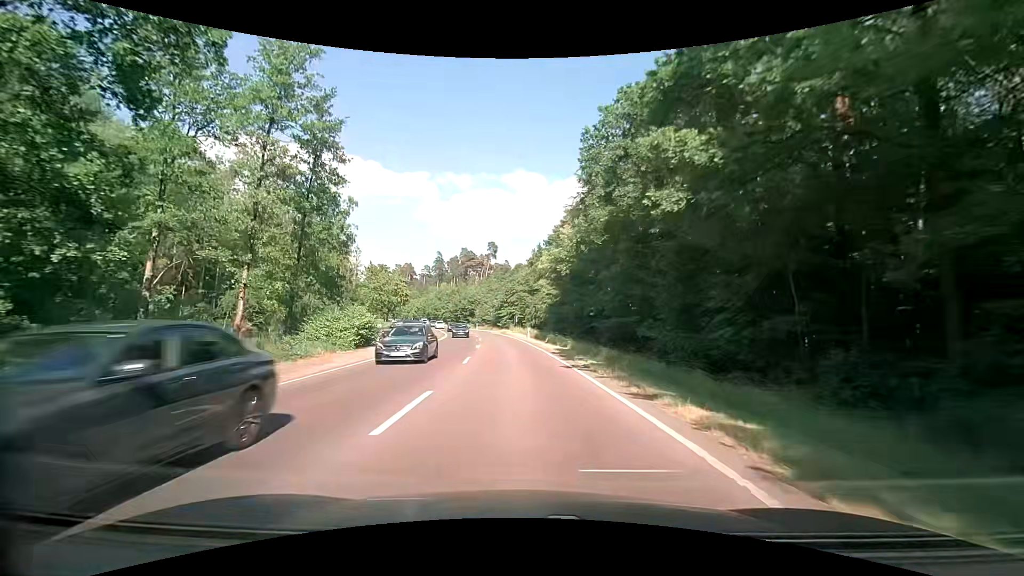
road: secondary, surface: asphalt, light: Day
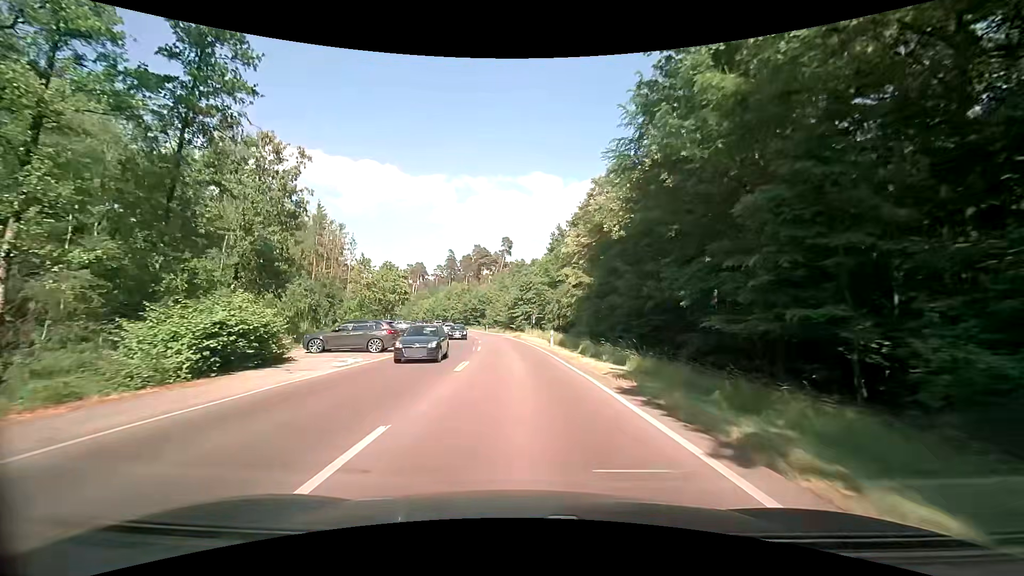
(-0.3, +15.2) m; 0°
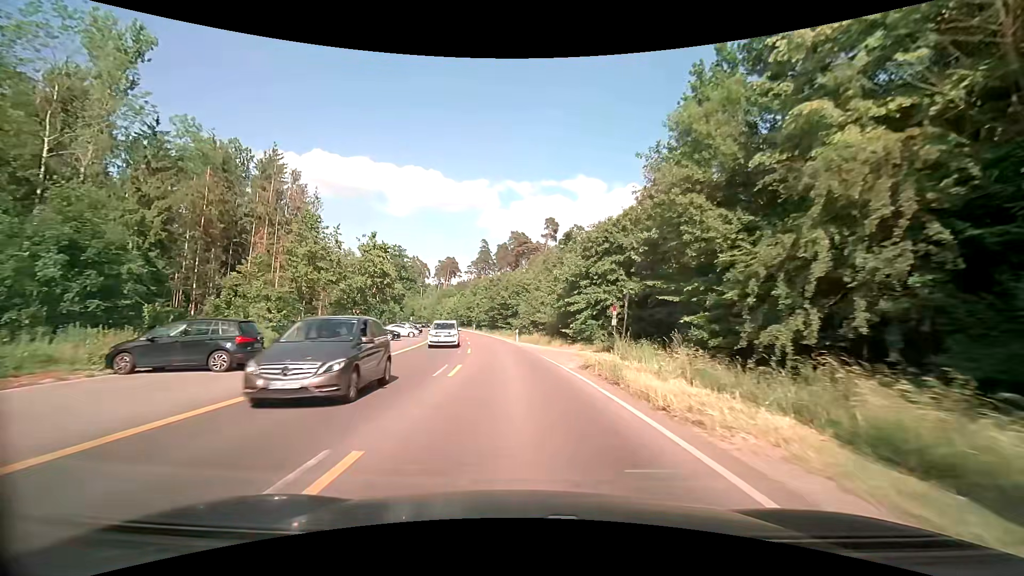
(-2.6, +37.8) m; -7°
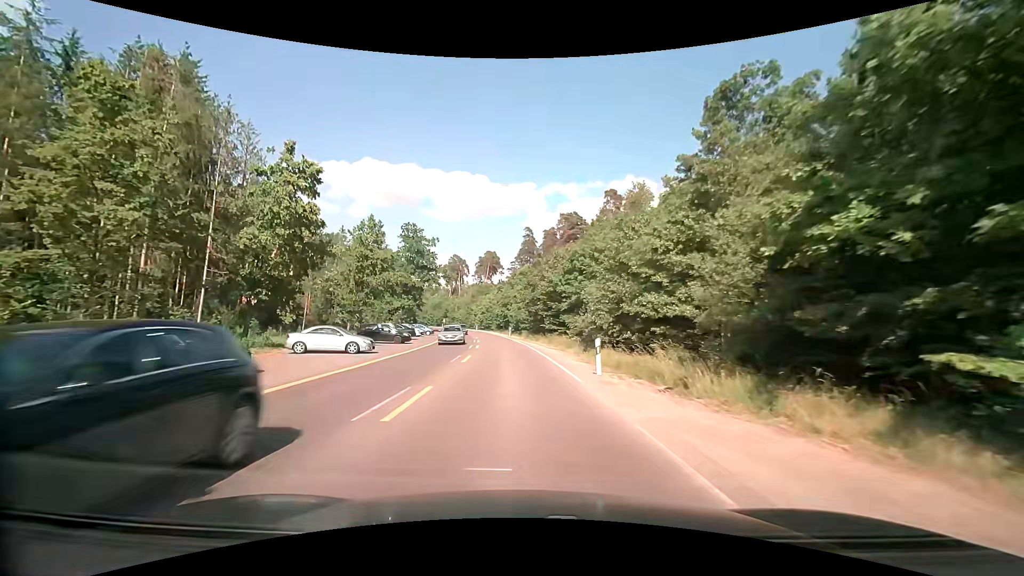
(-1.2, +30.3) m; -5°
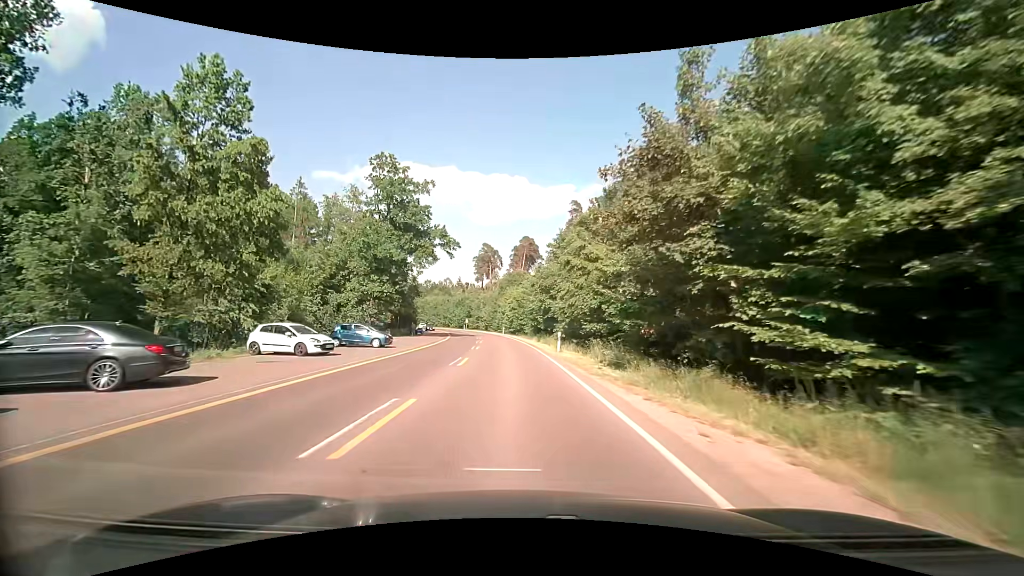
(-1.6, +37.9) m; -5°
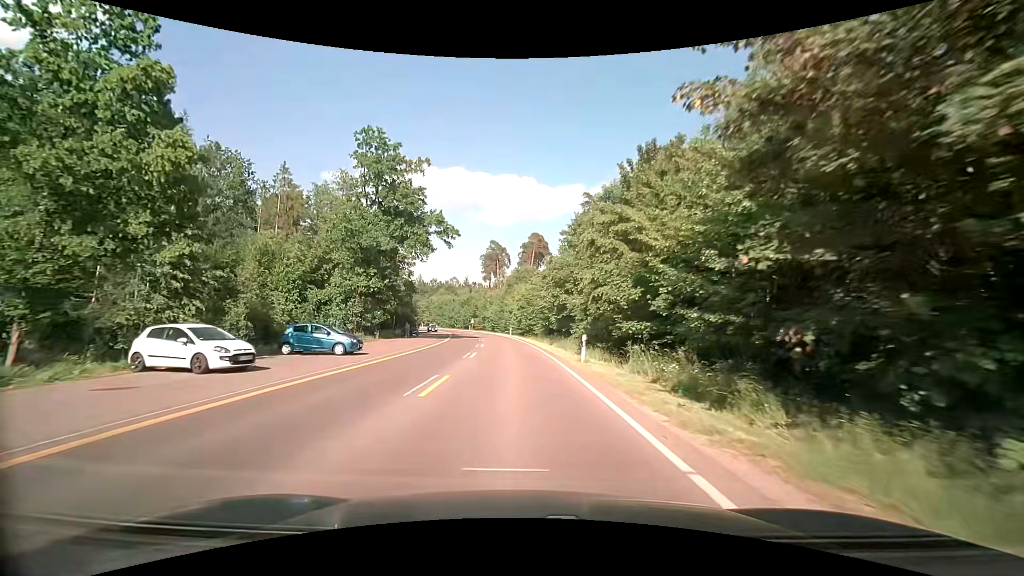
(-0.1, +7.6) m; -1°
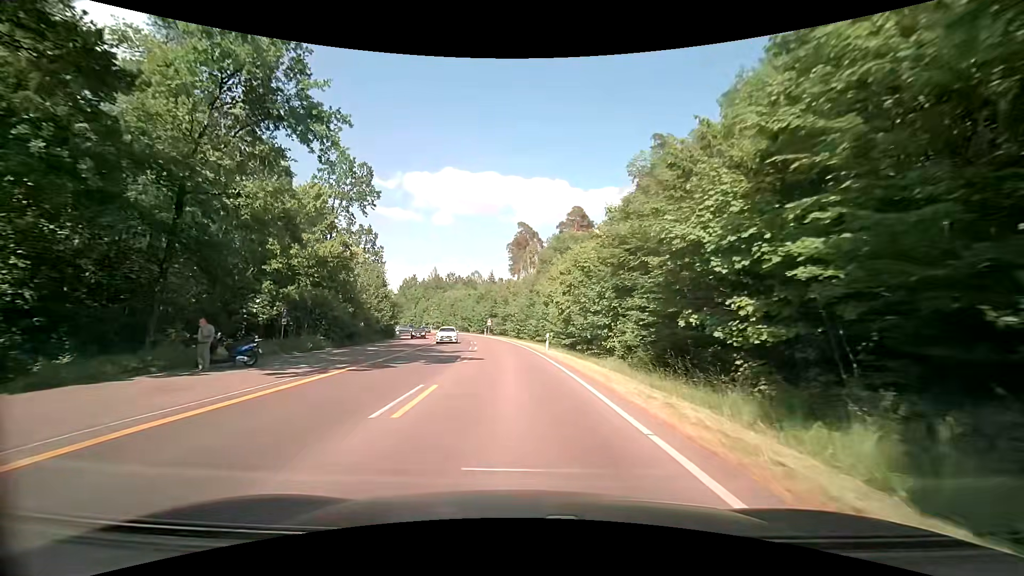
(-1.3, +38.0) m; -4°
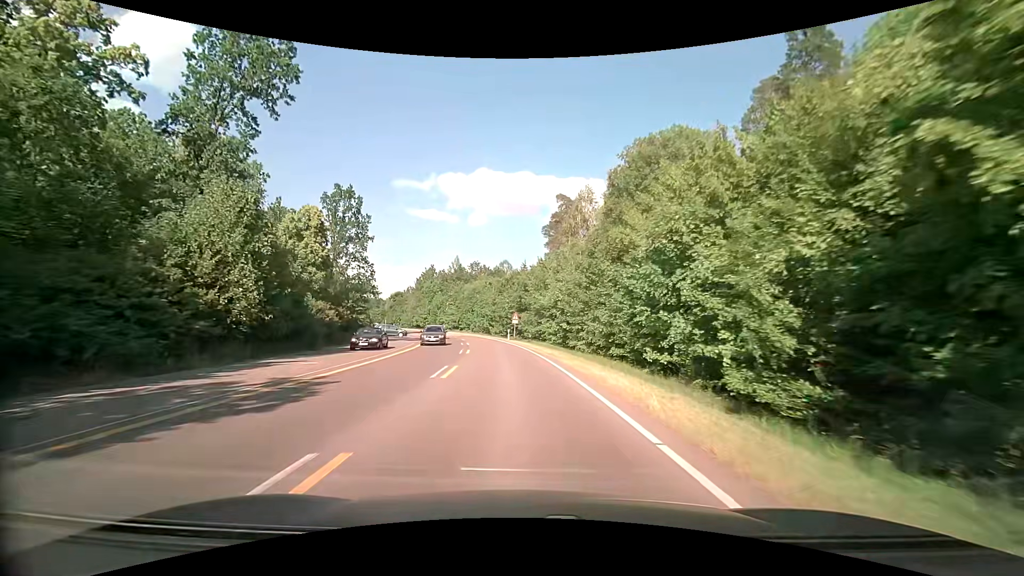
(-1.1, +30.4) m; -4°
(0, +10) (-1, +20) (-1, +30) (-3, +40) (-4, +50) (-6, +60) (-9, +69) (-11, +79) (-14, +88) (-18, +98) m
